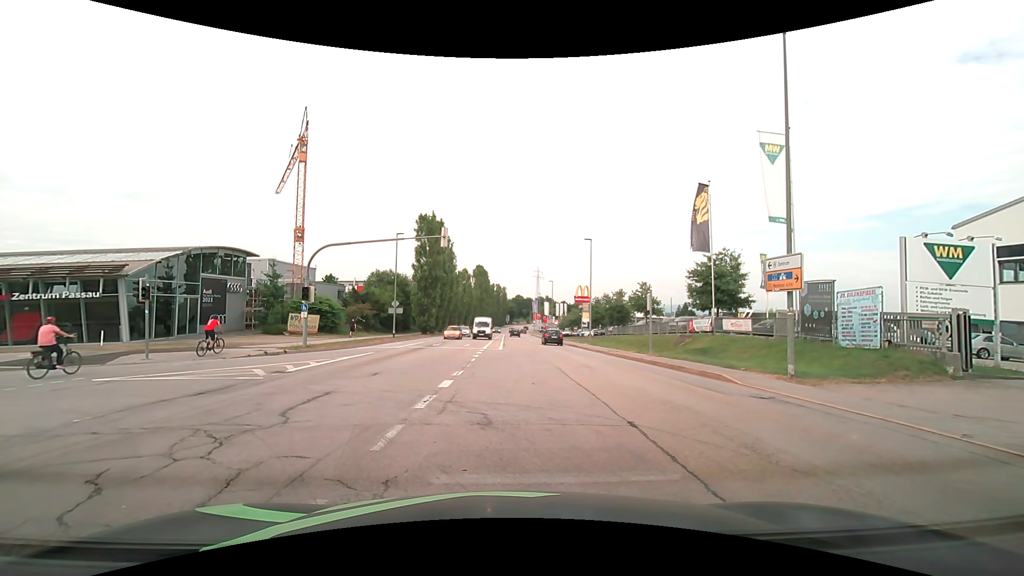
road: secondary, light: Day
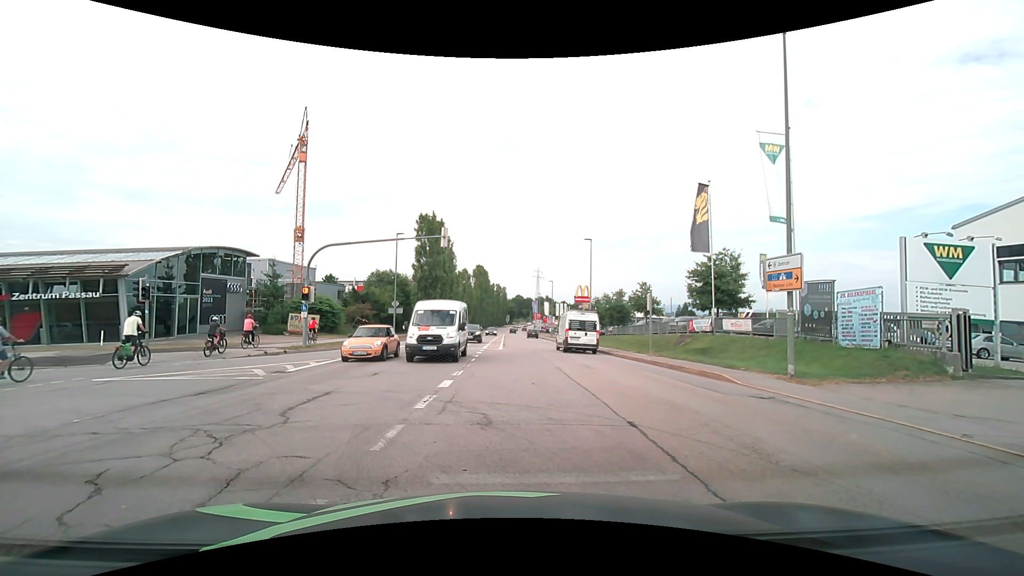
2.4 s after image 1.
(0.0, 0.0) m; 0°
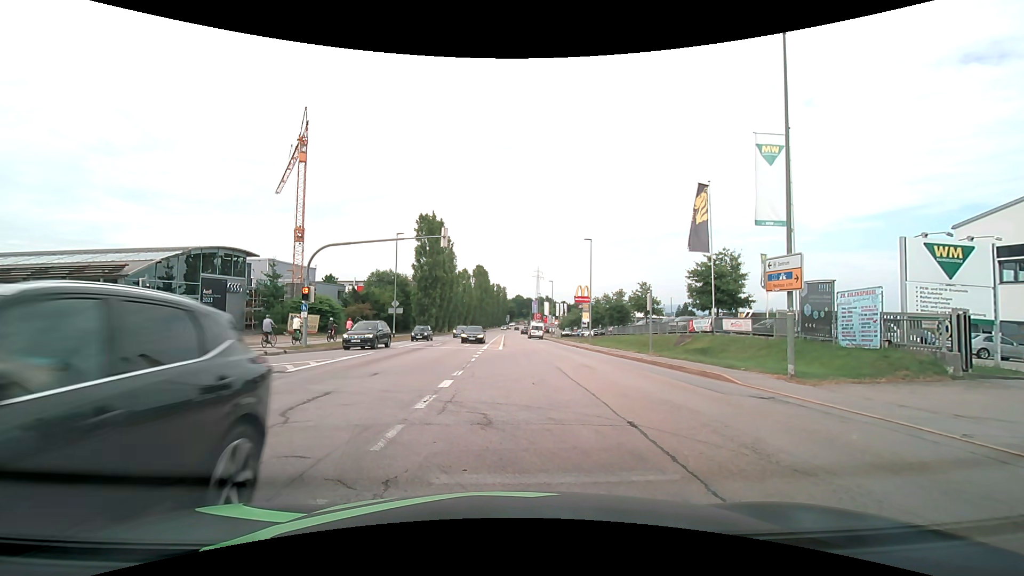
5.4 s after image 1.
(0.0, 0.0) m; 0°
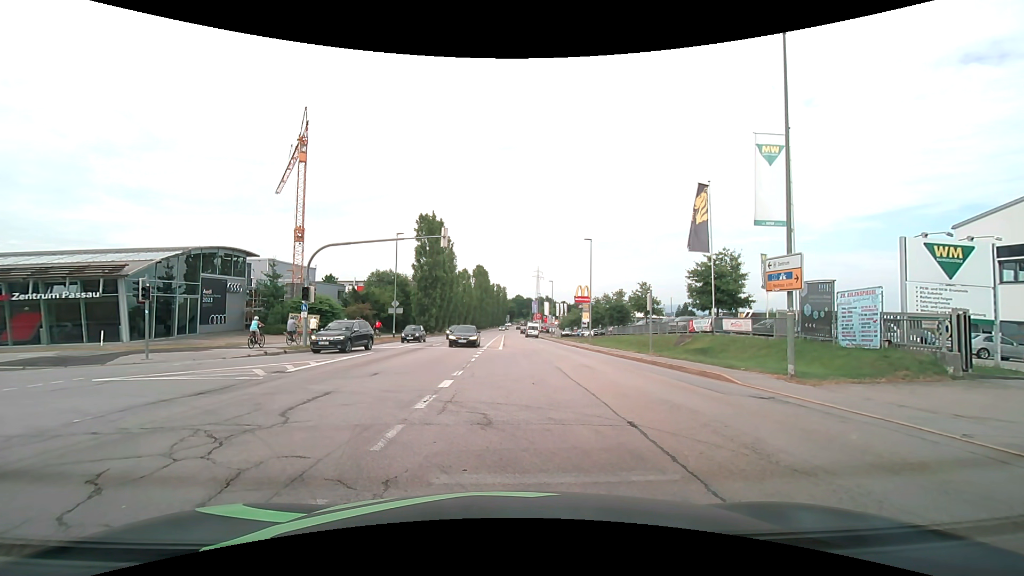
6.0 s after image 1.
(0.0, 0.0) m; 0°
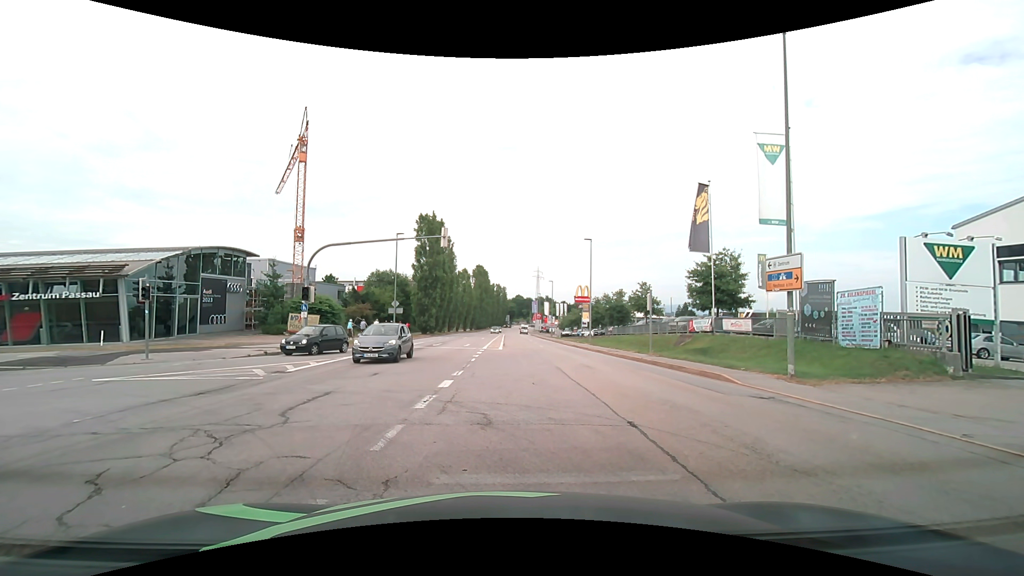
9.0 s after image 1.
(0.0, 0.0) m; 0°
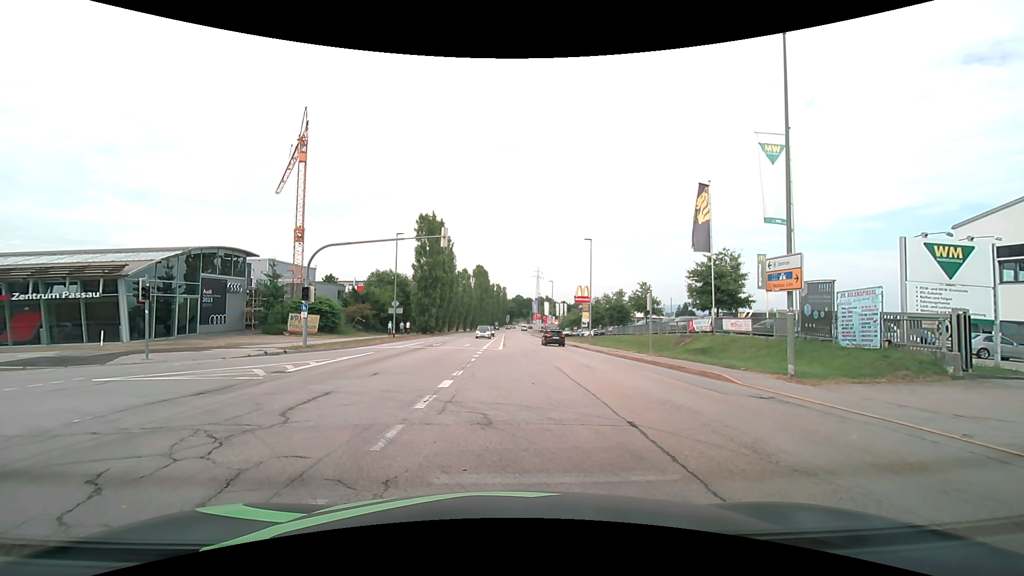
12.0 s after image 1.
(0.0, 0.0) m; 0°
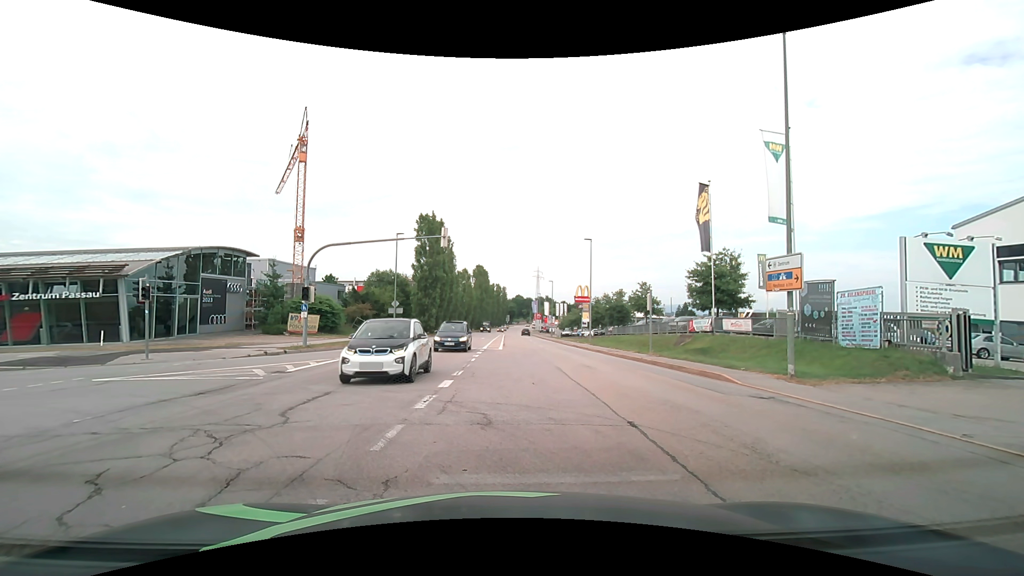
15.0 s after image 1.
(0.0, 0.0) m; 0°
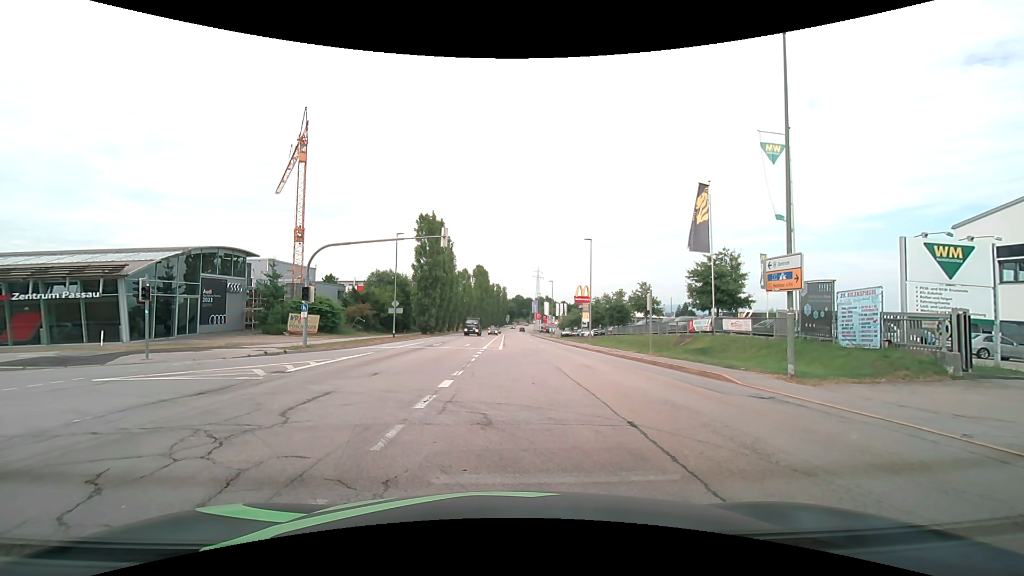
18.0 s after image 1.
(0.0, 0.0) m; 0°
(-3, +9) (-12, +14) (-22, +15) (-32, +15) (-42, +16) (-52, +17) (-61, +19) (-71, +21) (-81, +23) (-91, +26) m
